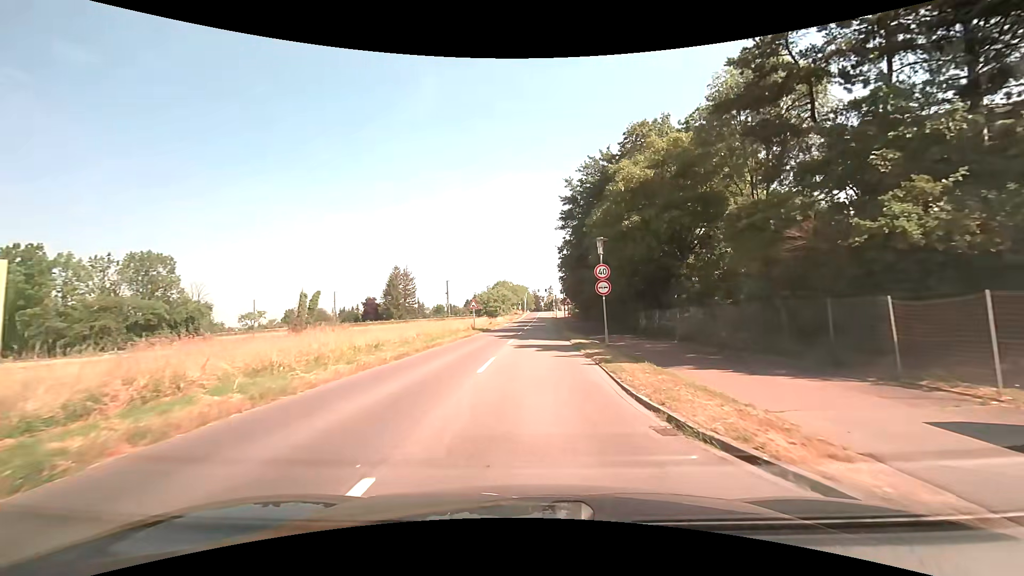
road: secondary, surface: asphalt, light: Day
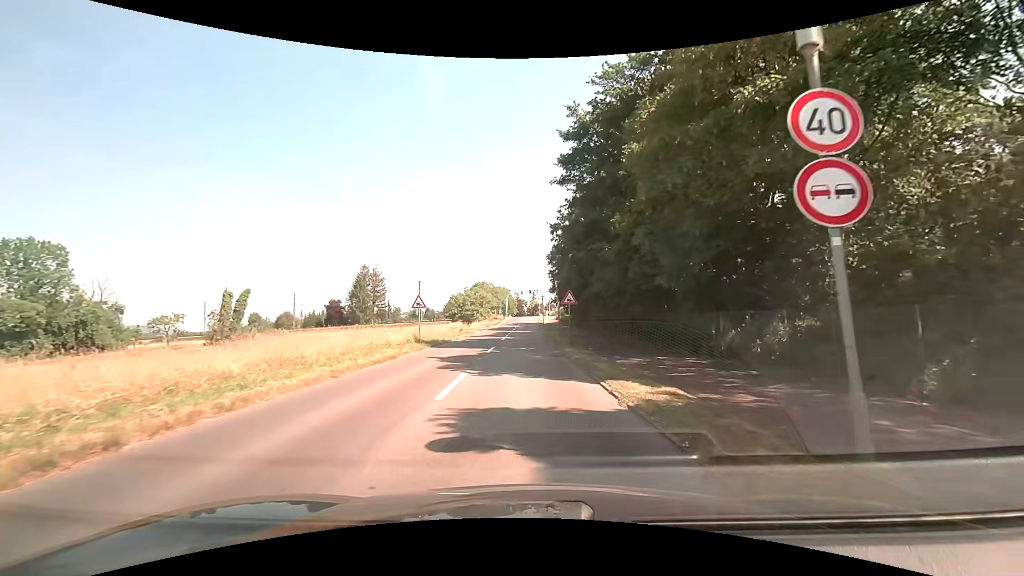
(+0.2, +15.6) m; +2°
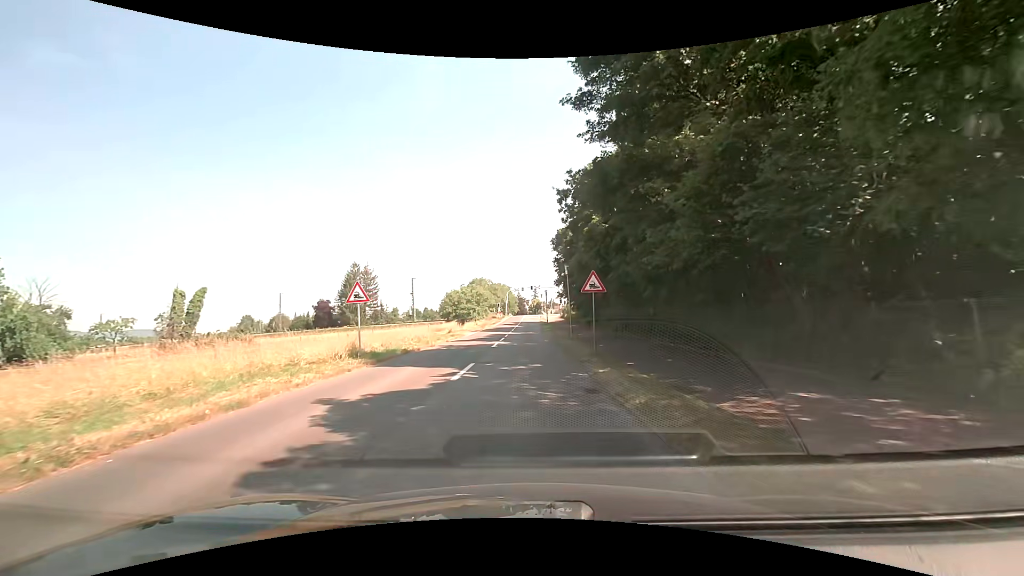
(0.0, +9.6) m; 0°
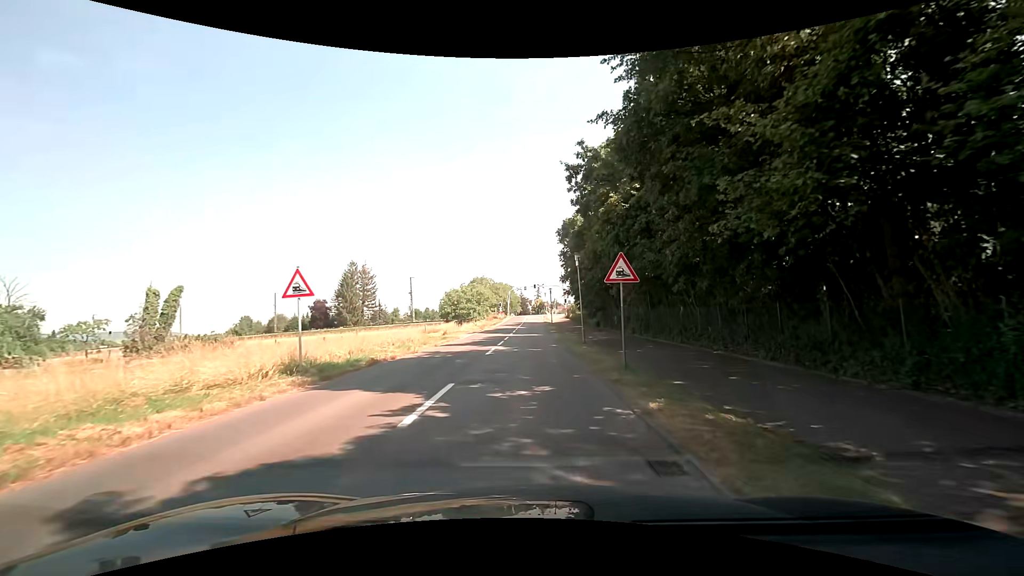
(0.0, +4.6) m; 0°
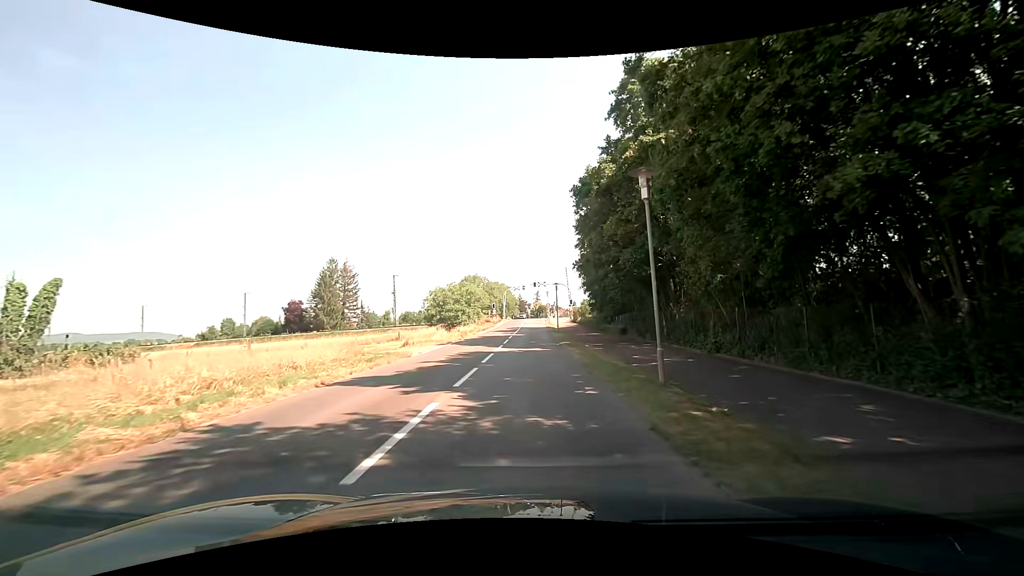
(-0.1, +14.1) m; 0°
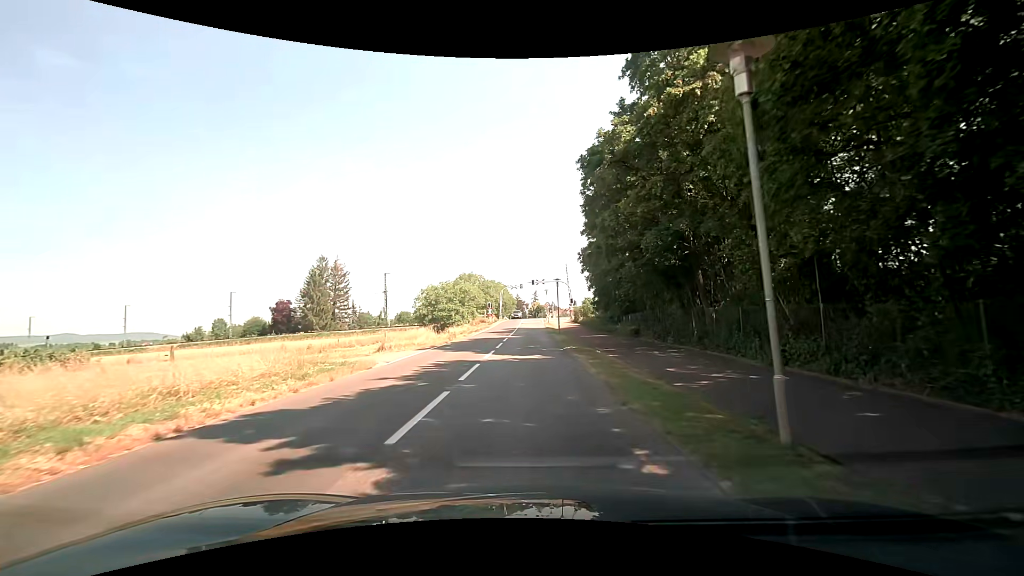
(-0.1, +4.8) m; -1°
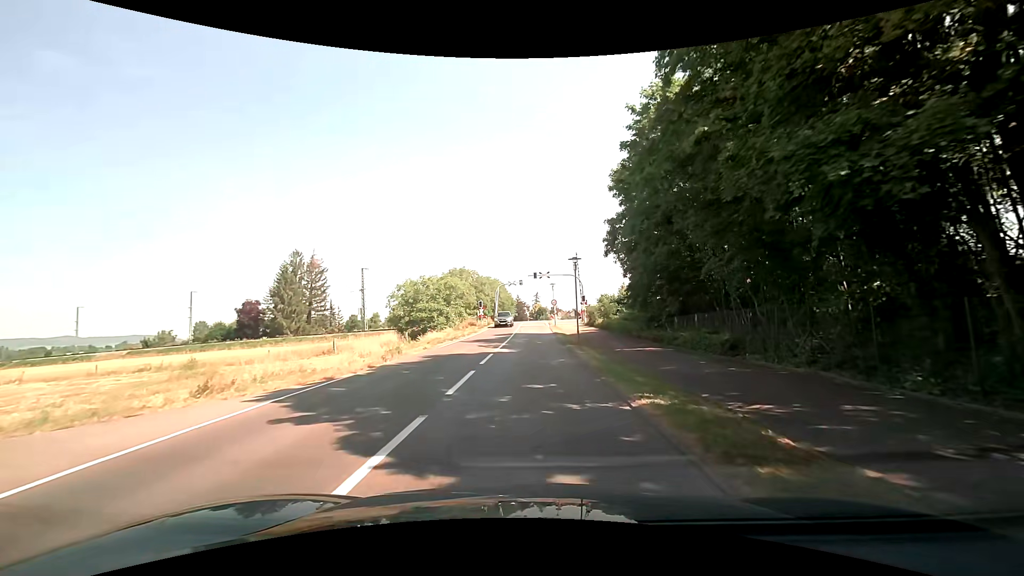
(+0.1, +14.5) m; 0°
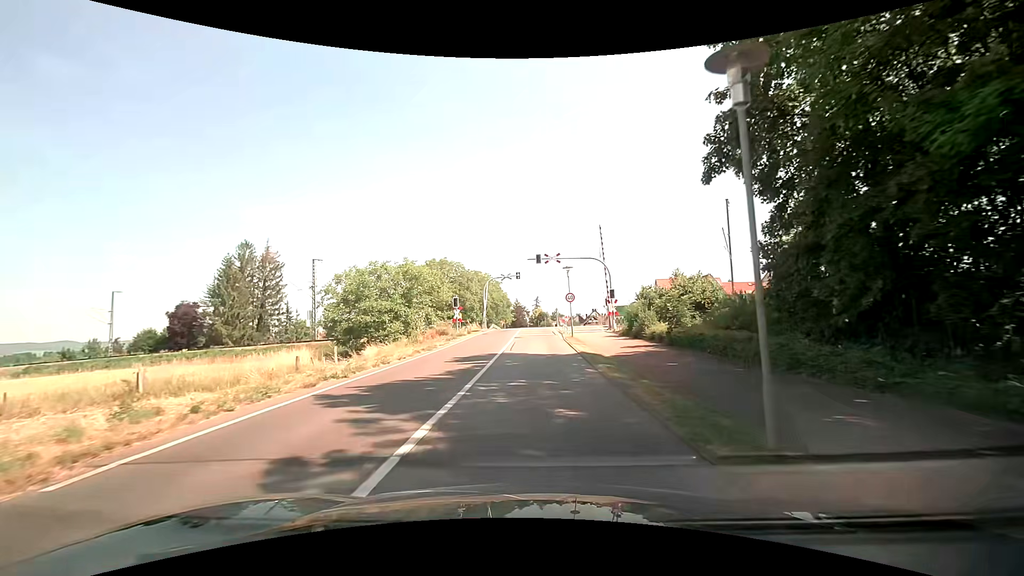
(+0.1, +19.8) m; 0°
(0, +10) (0, +20) (0, +30) (+1, +40) (+1, +50) (+2, +60) (+2, +70) (+4, +80) (+5, +90) (+6, +100) m
